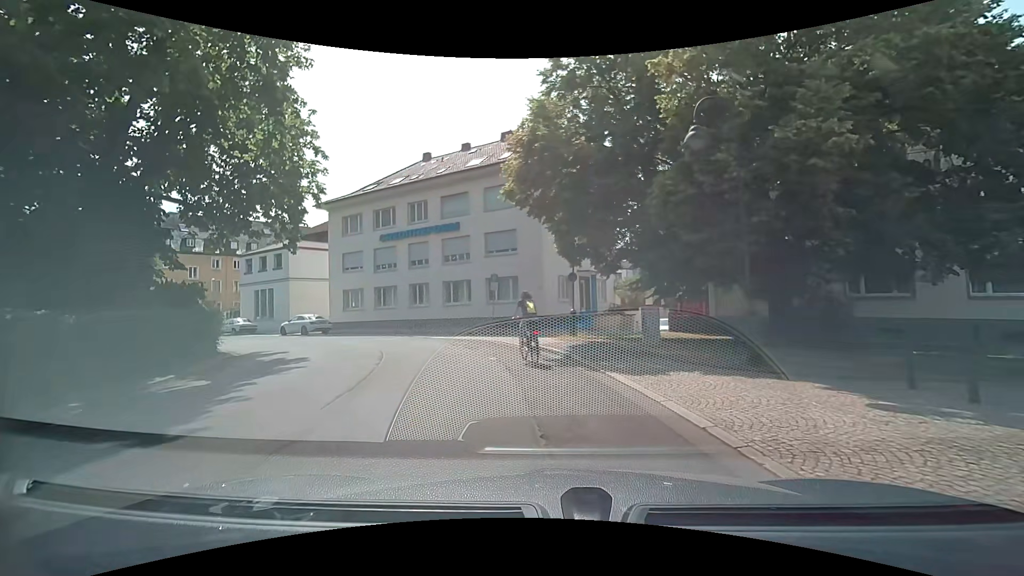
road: unclassified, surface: asphalt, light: Day
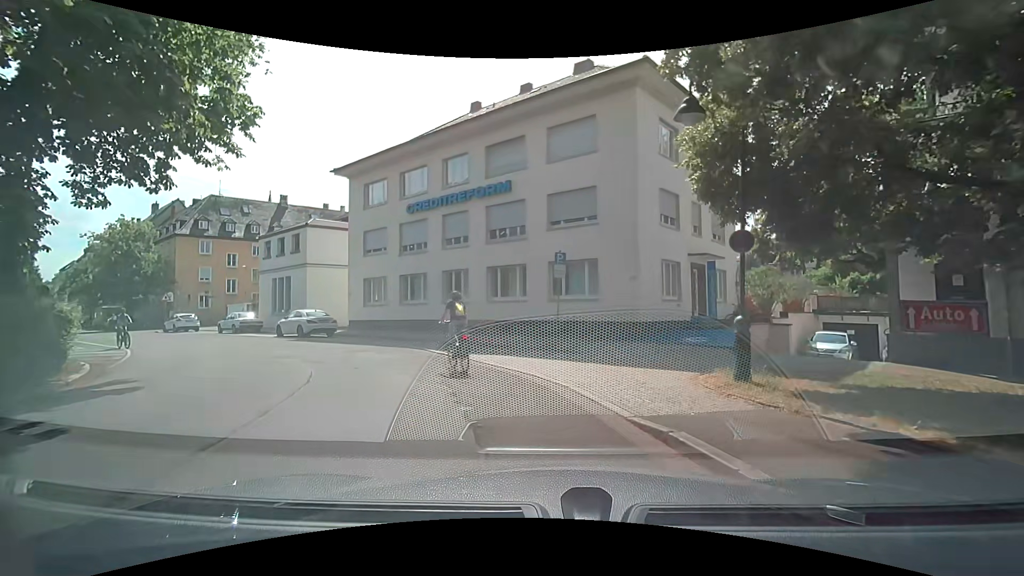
(-0.6, +10.7) m; -9°
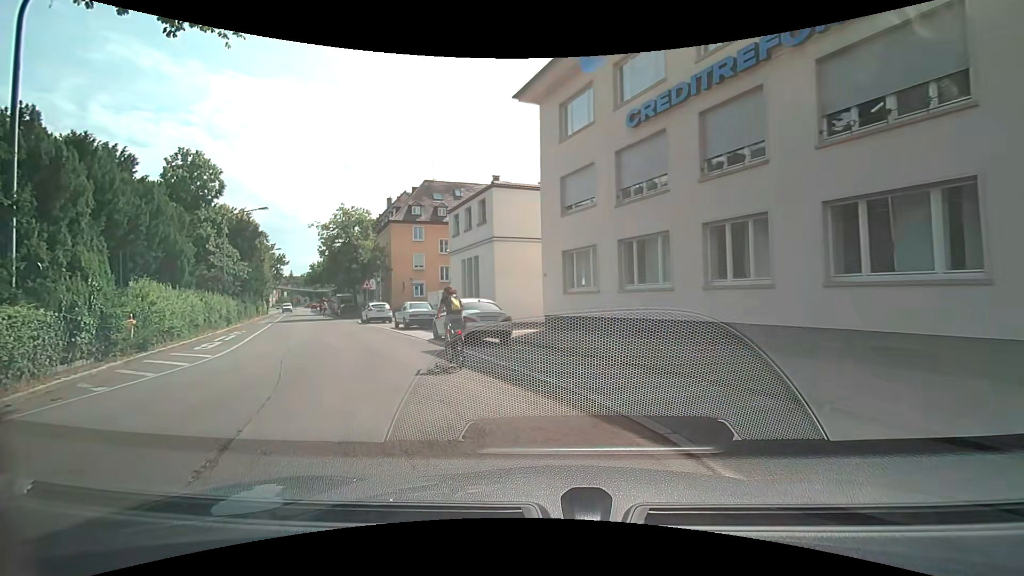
(-1.8, +12.3) m; -22°
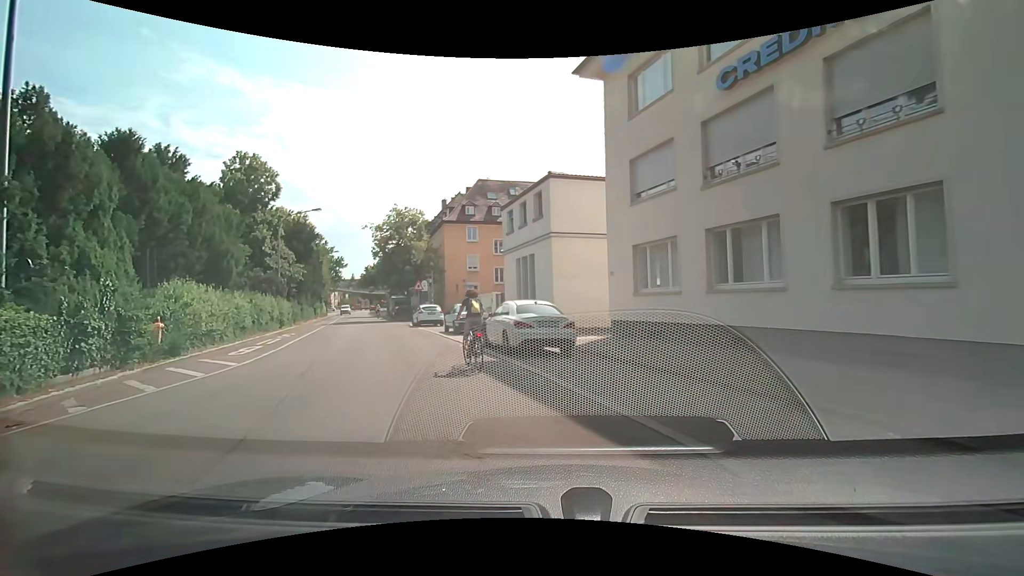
(-0.2, +2.5) m; -6°
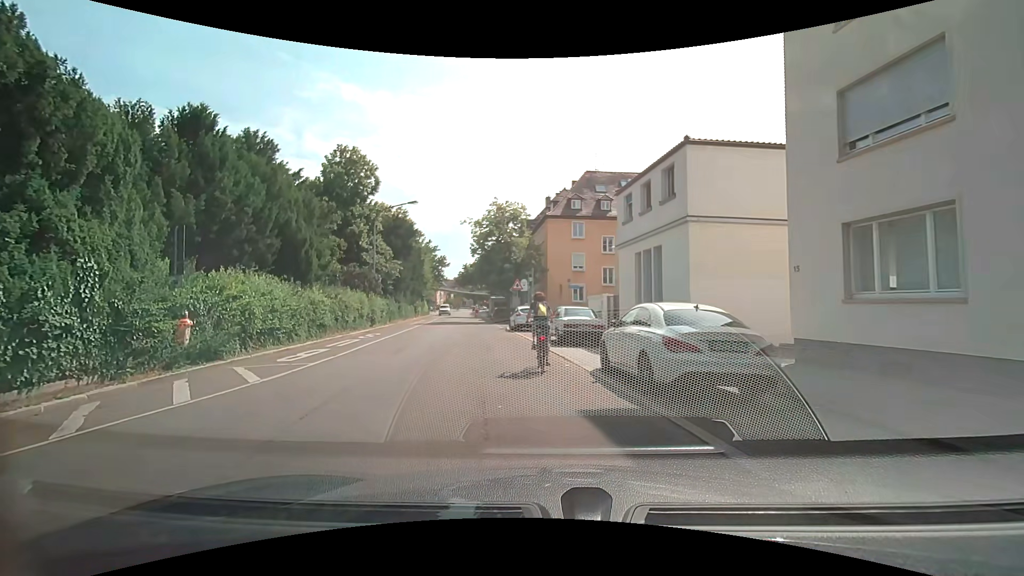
(-0.6, +5.0) m; -13°
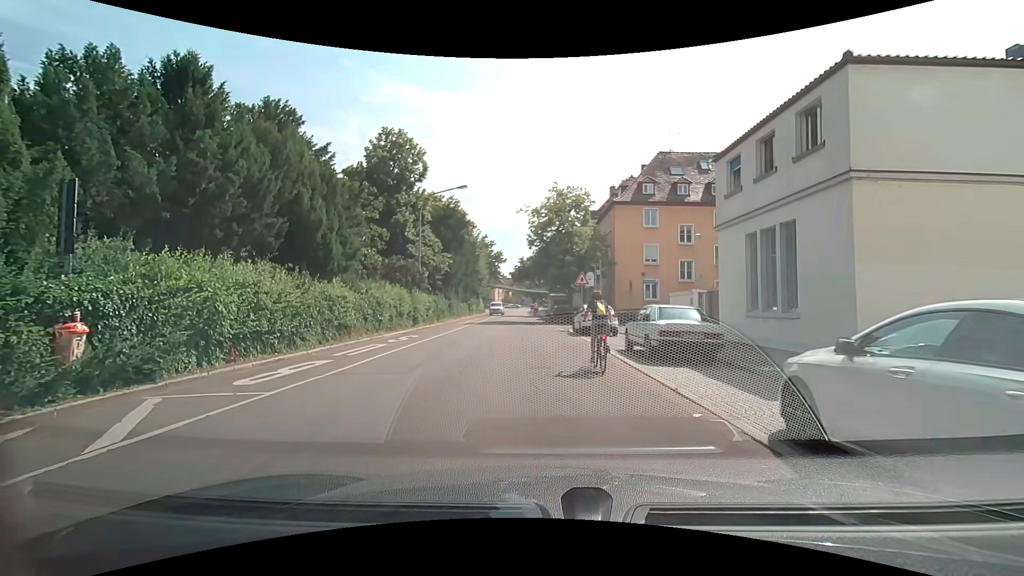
(-0.4, +5.3) m; -9°
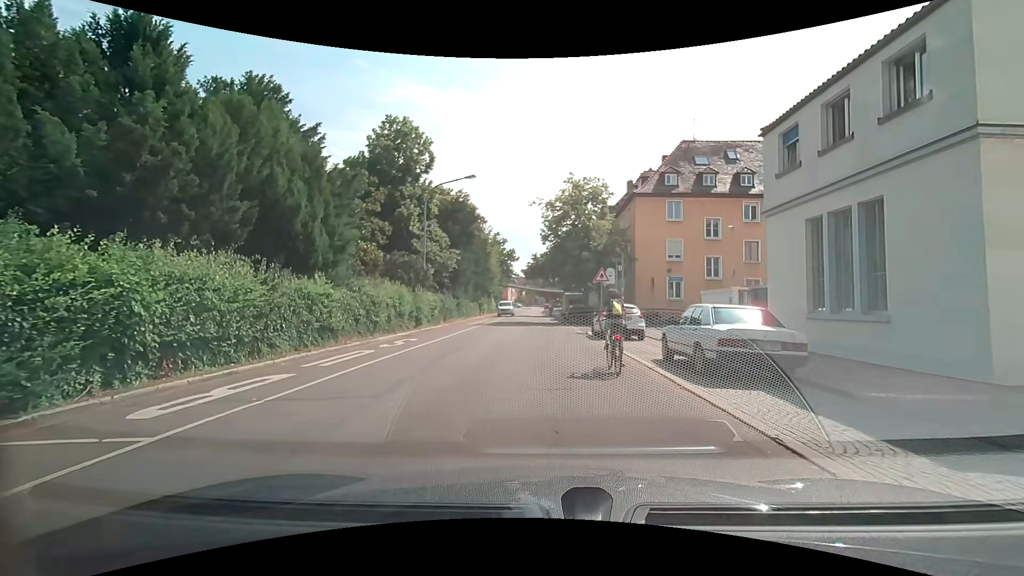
(0.0, +2.9) m; -2°
